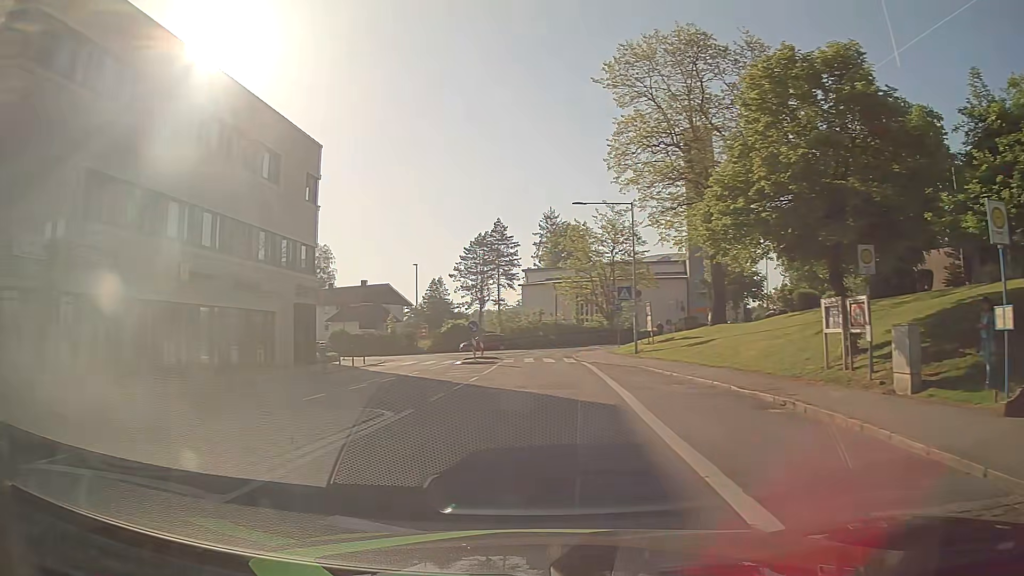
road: unclassified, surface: asphalt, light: Day
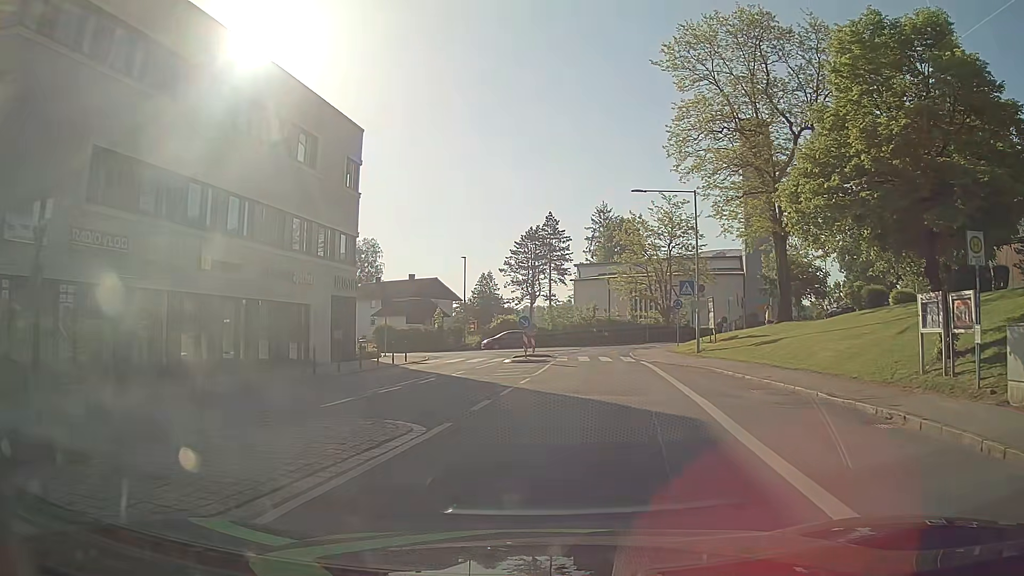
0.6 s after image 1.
(-0.1, +2.4) m; -6°
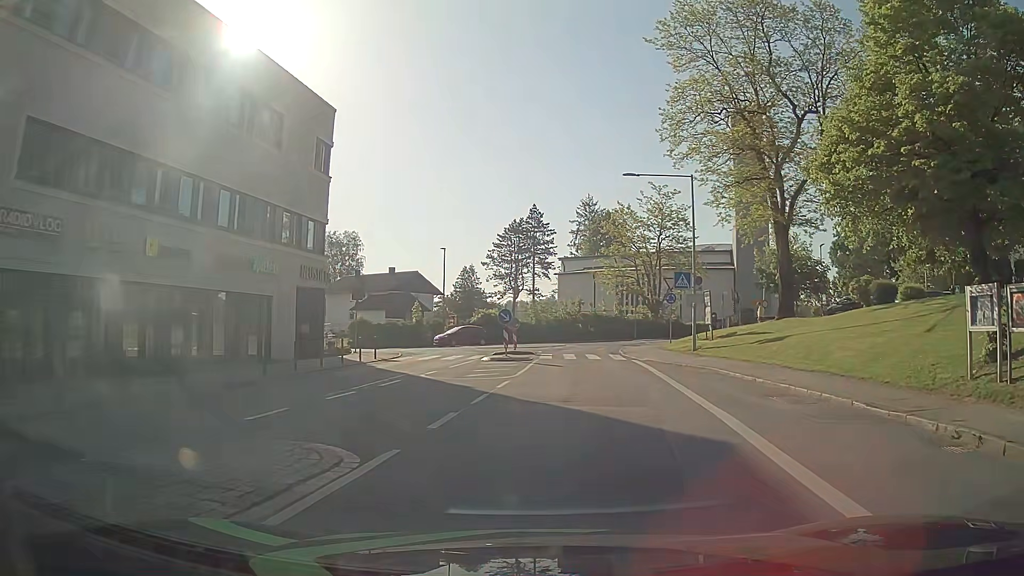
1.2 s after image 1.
(+0.1, +2.7) m; +3°
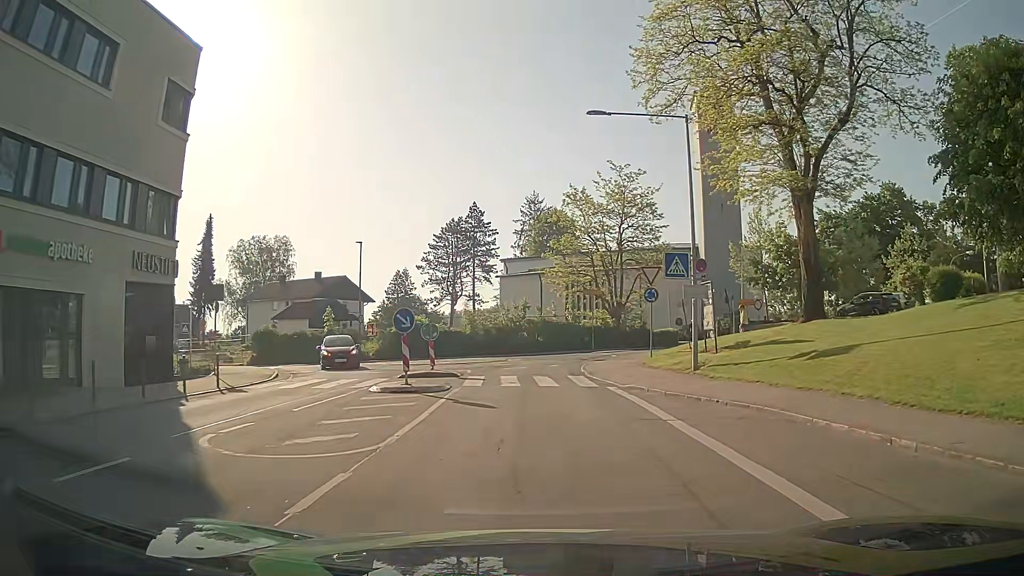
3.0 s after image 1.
(+0.6, +10.1) m; +4°
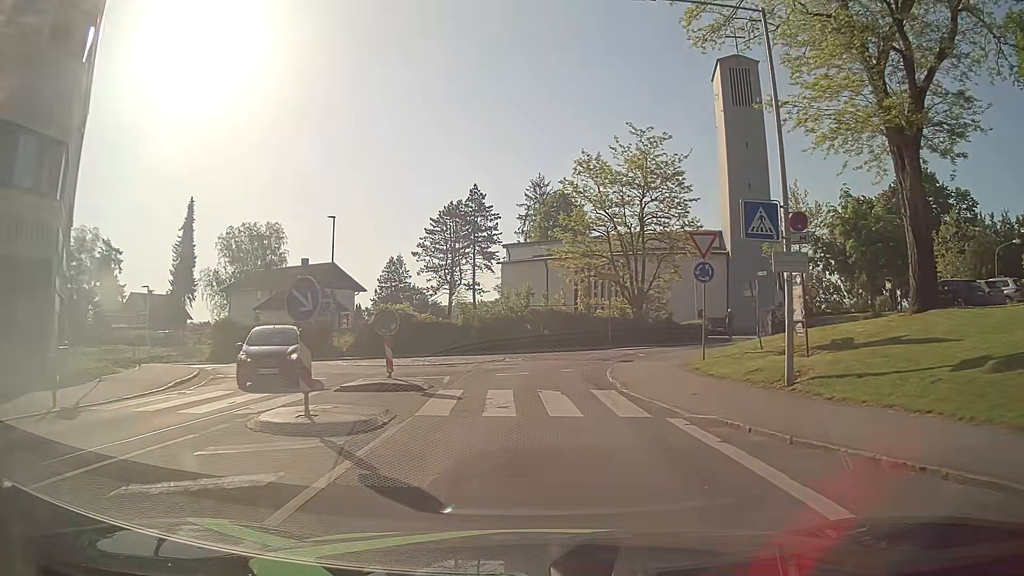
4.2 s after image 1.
(+0.1, +7.5) m; 0°
